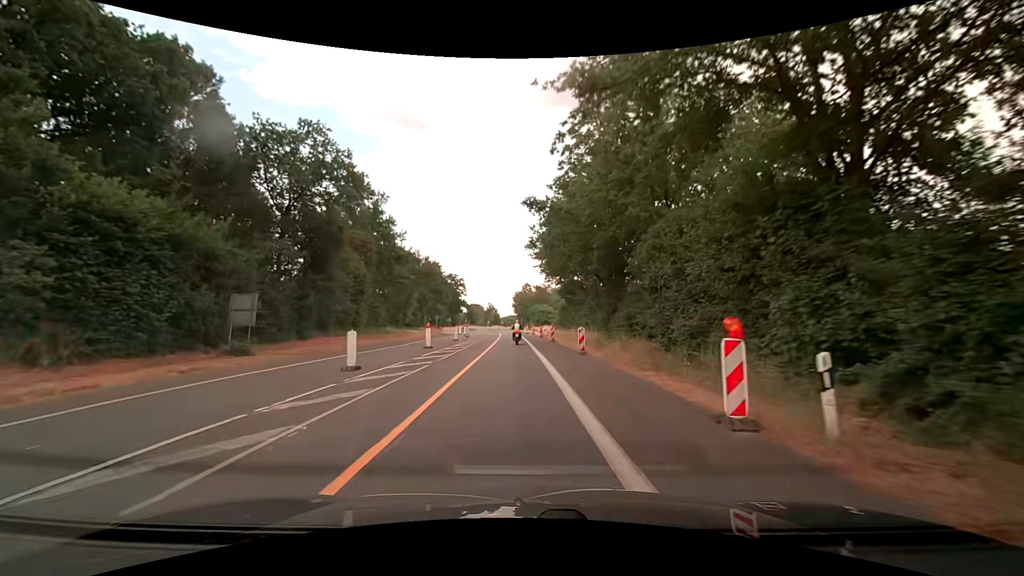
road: secondary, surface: asphalt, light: Day
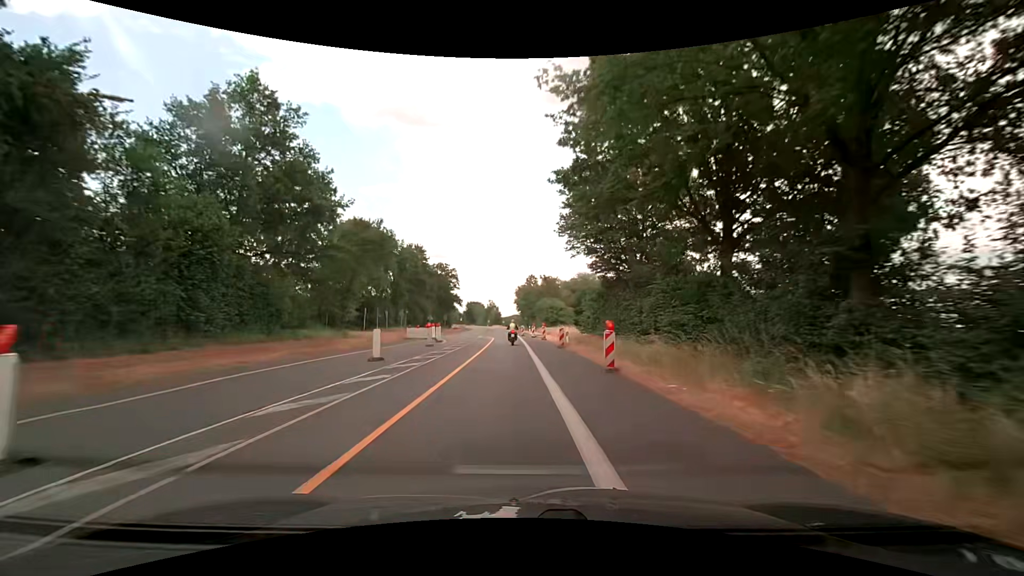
(-0.1, +24.4) m; 0°
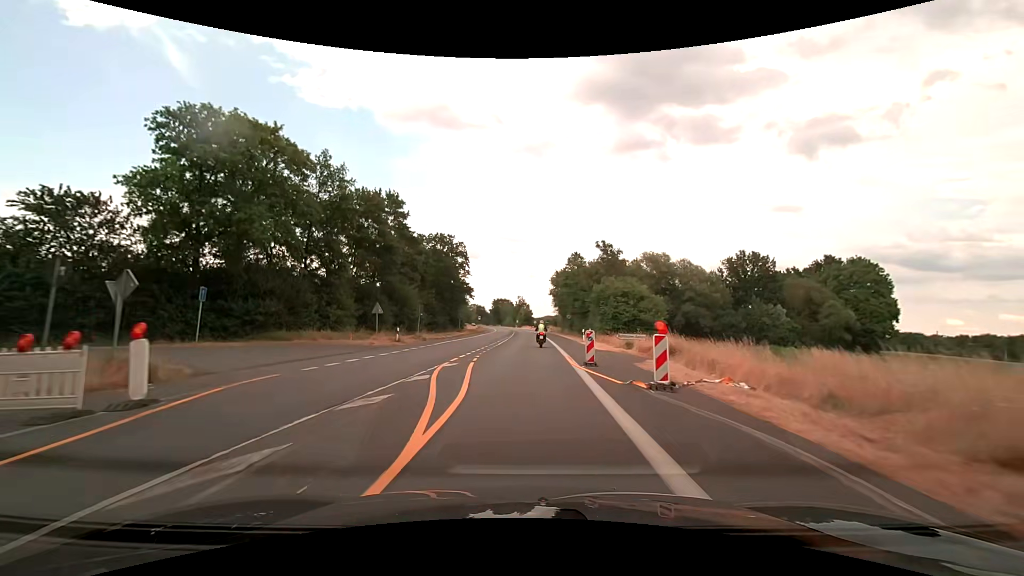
(-1.0, +40.3) m; -4°
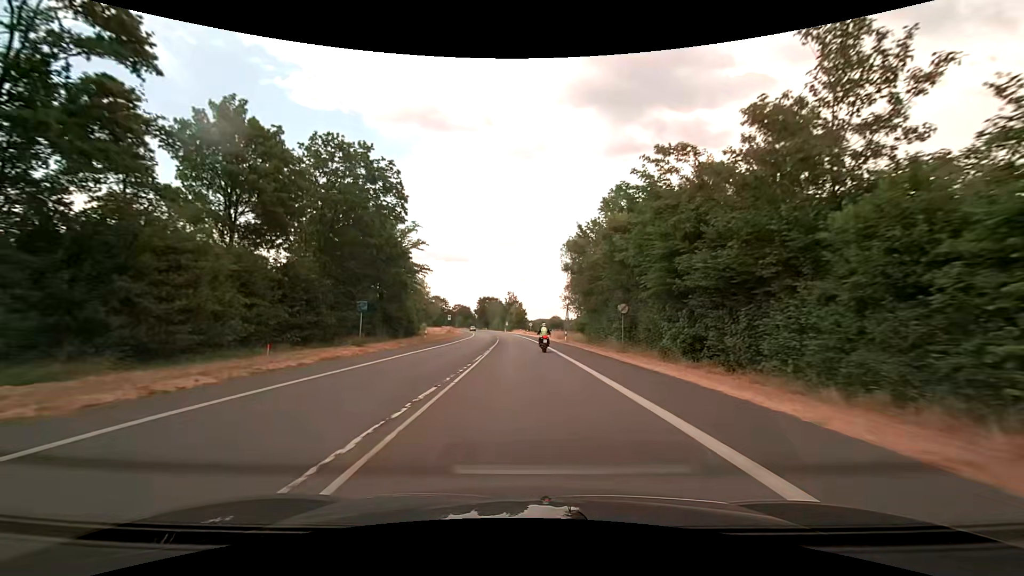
(0.0, +43.2) m; +1°
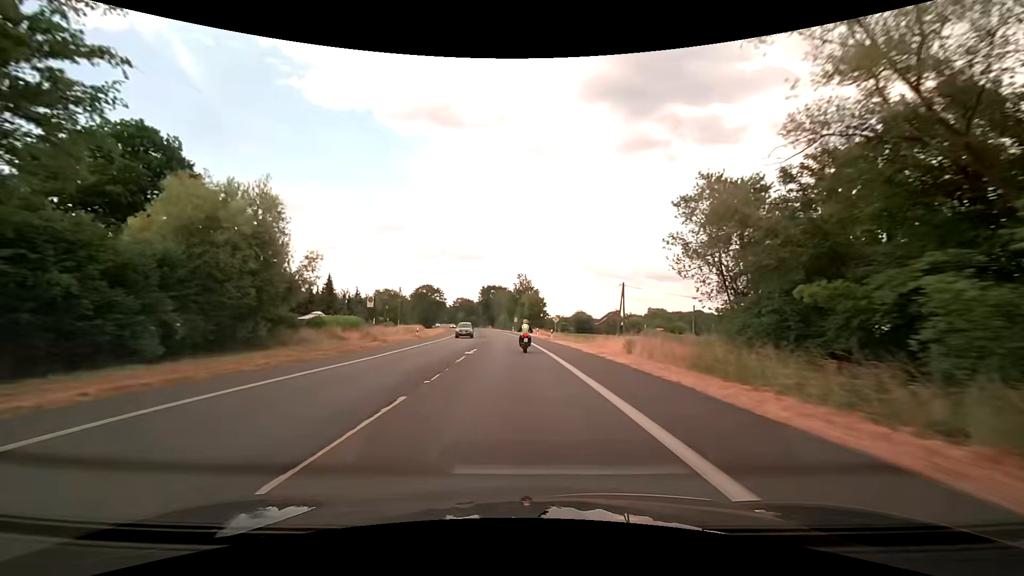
(-0.4, +51.0) m; -1°
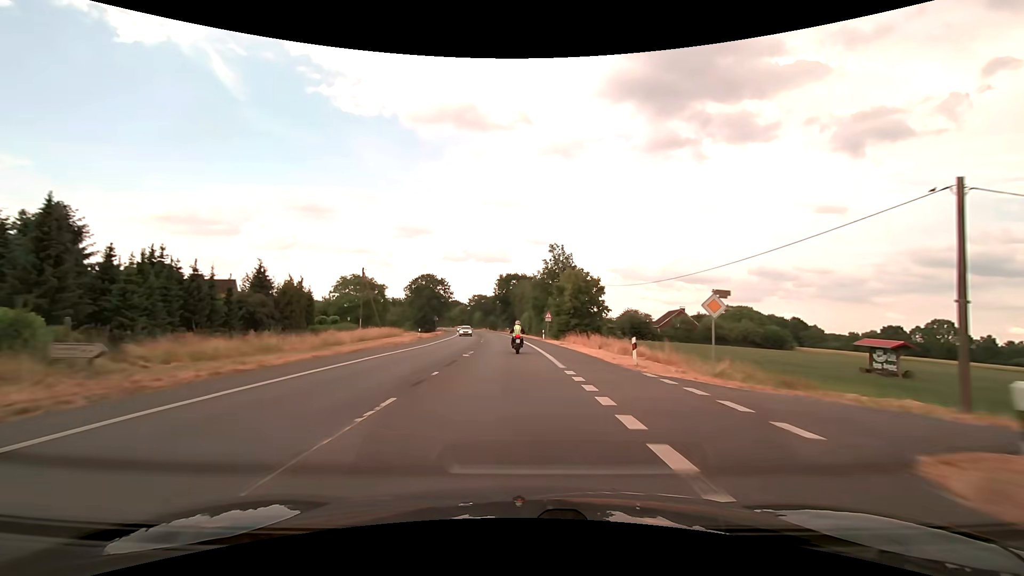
(-1.1, +44.8) m; -3°
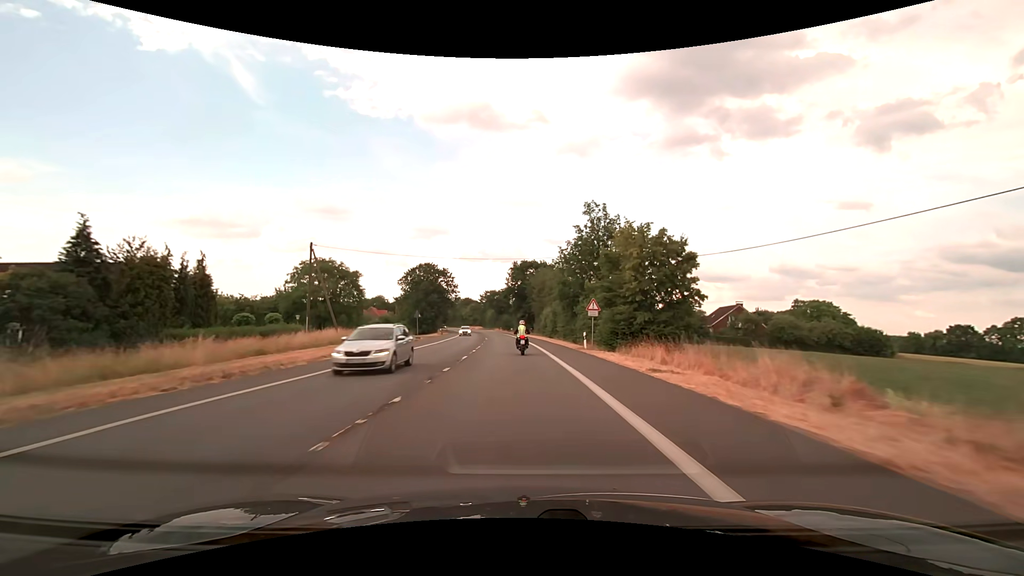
(-0.4, +24.0) m; -2°
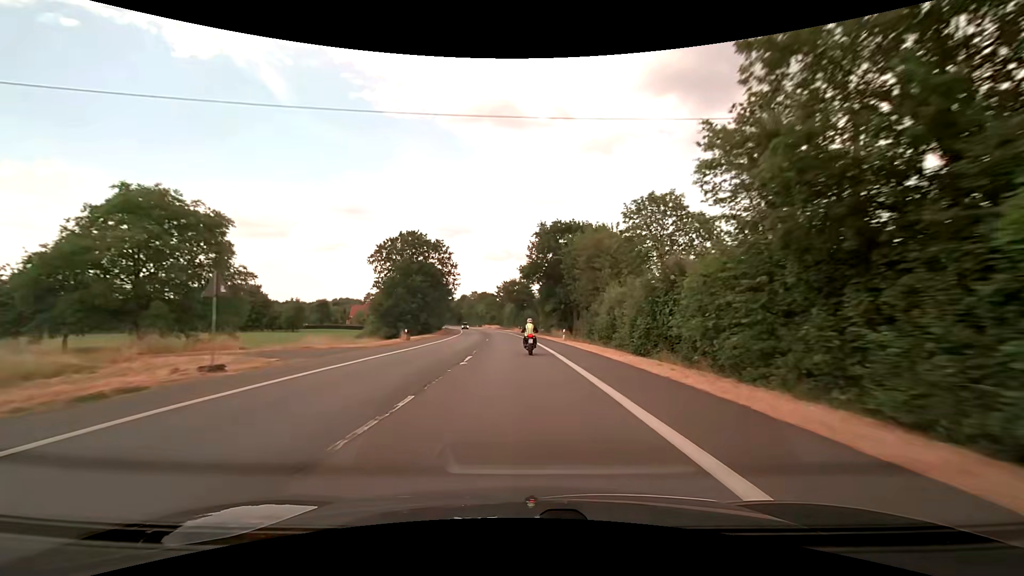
(-0.9, +37.0) m; -3°
(0, +10) (0, +20) (0, +30) (-1, +40) (-1, +50) (-2, +60) (-2, +70) (-3, +80) (-4, +90) (-5, +100) m
